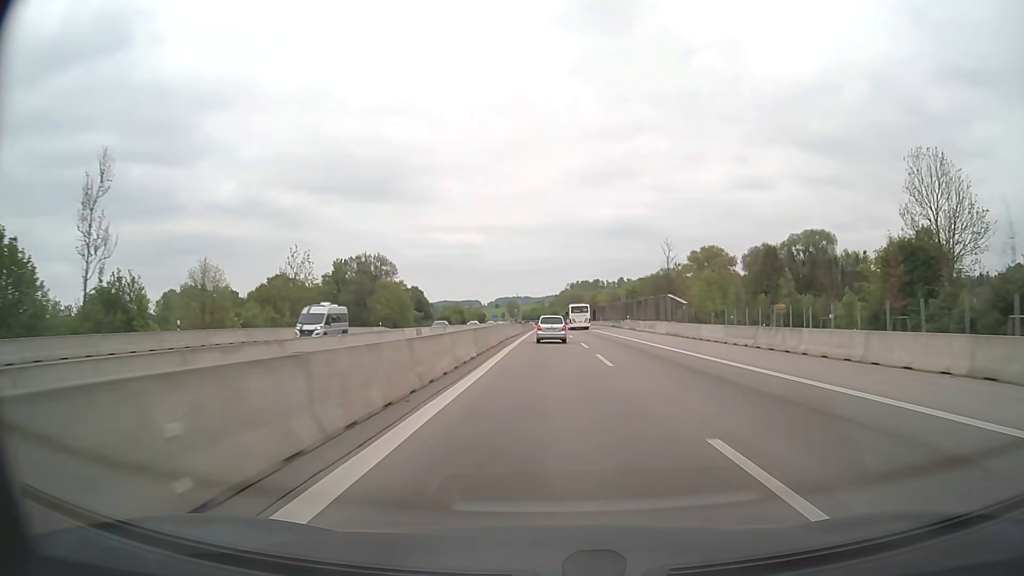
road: motorway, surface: asphalt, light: Day
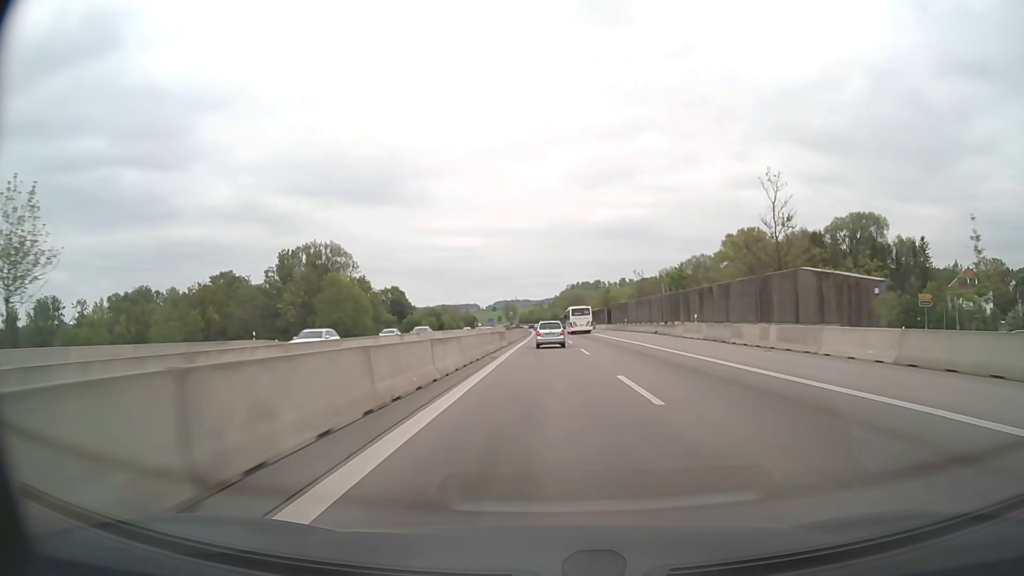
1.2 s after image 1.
(0.0, +38.7) m; 0°
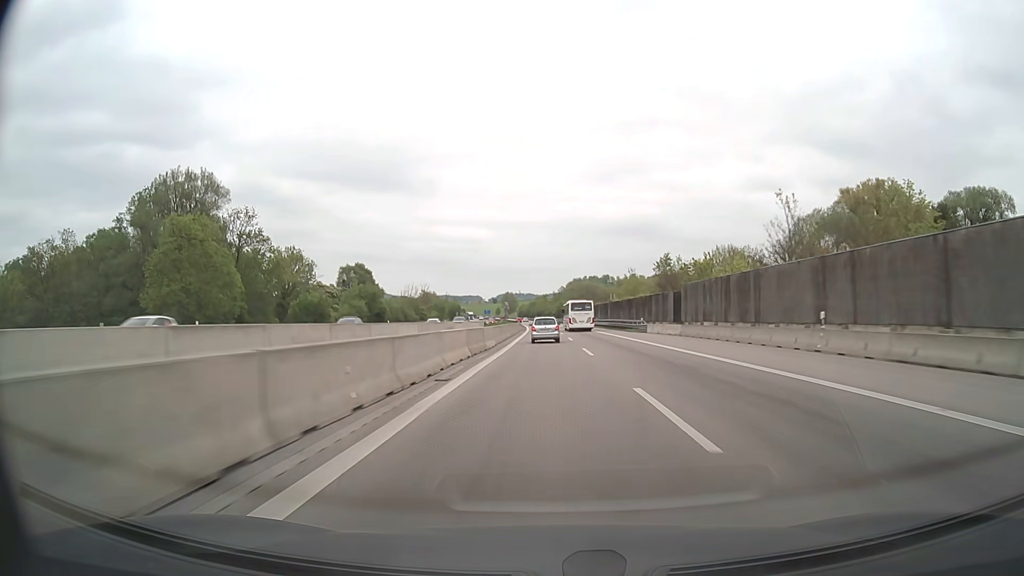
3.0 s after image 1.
(-0.1, +58.4) m; 0°
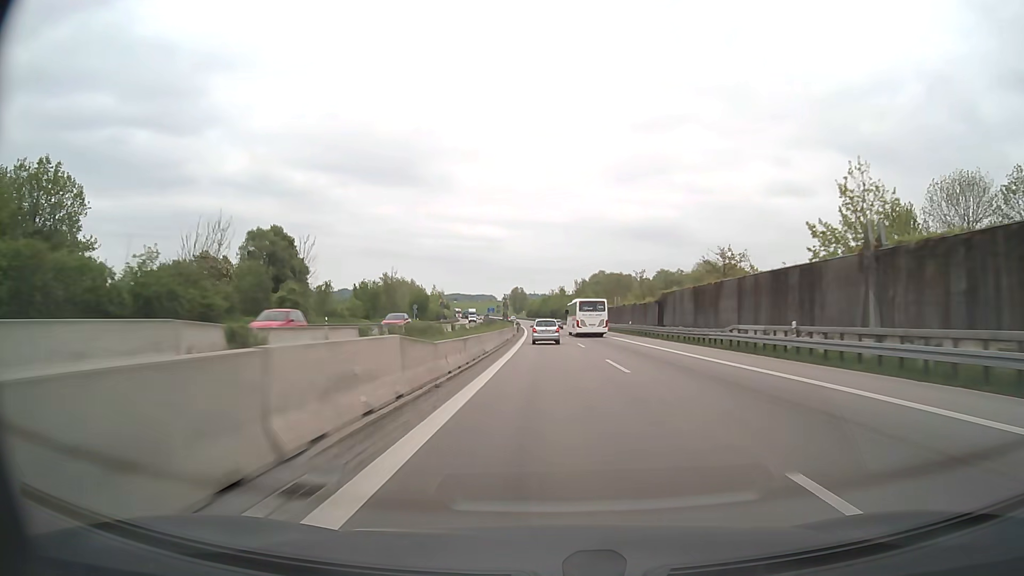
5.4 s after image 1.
(-0.9, +79.3) m; -1°
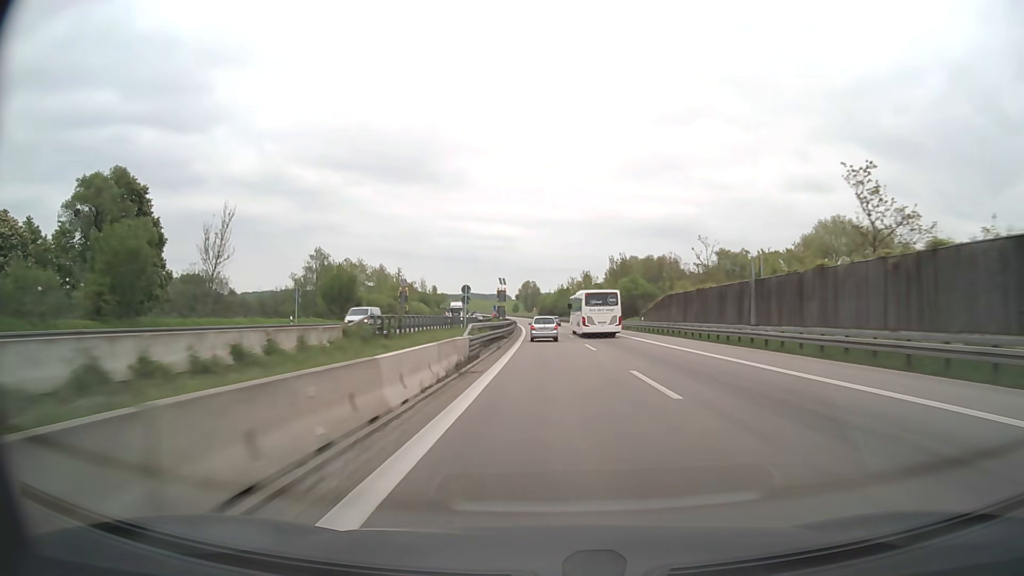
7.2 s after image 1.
(-0.5, +60.3) m; -1°
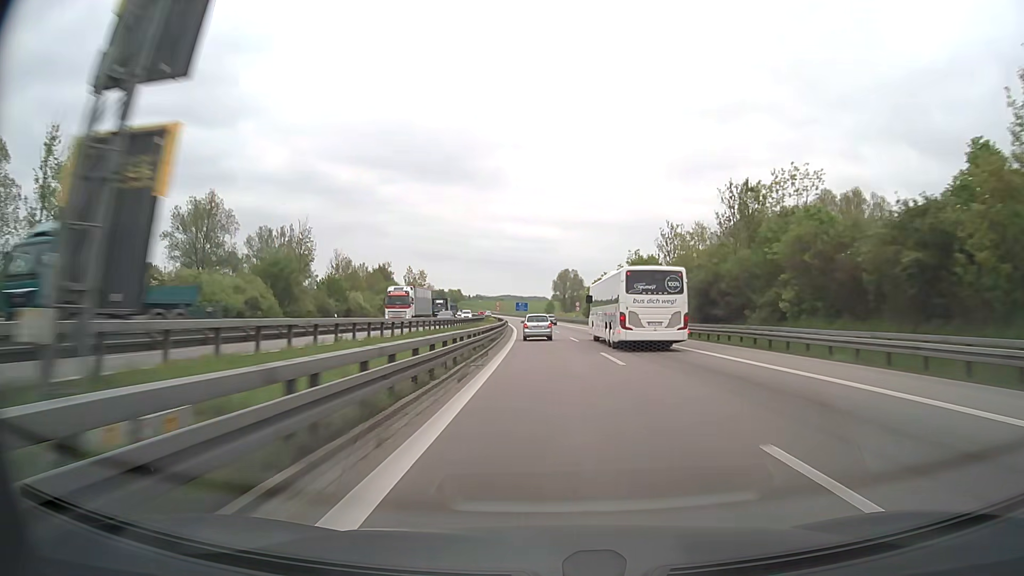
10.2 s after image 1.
(-2.5, +100.7) m; -3°
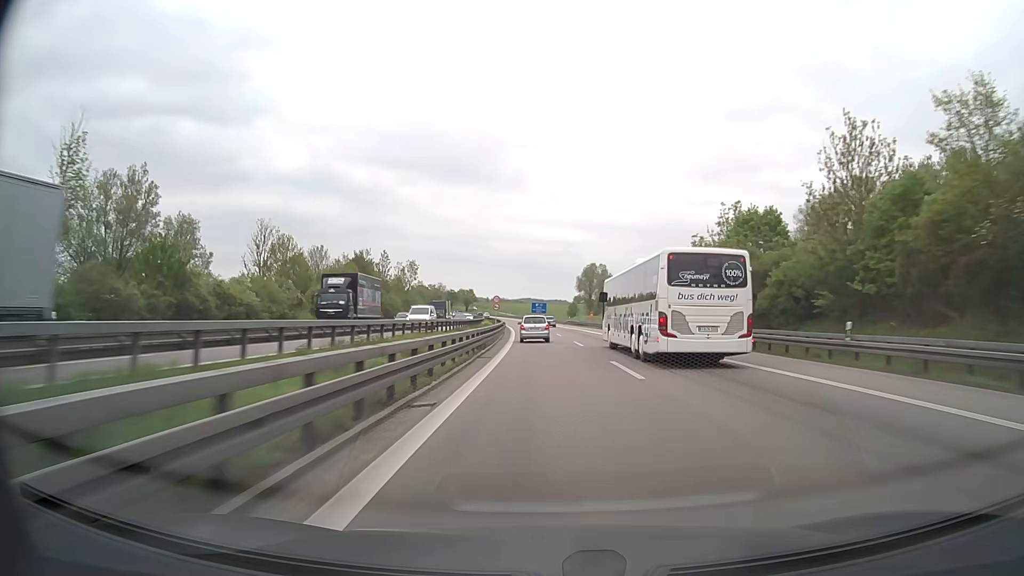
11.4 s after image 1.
(-0.6, +39.9) m; -2°
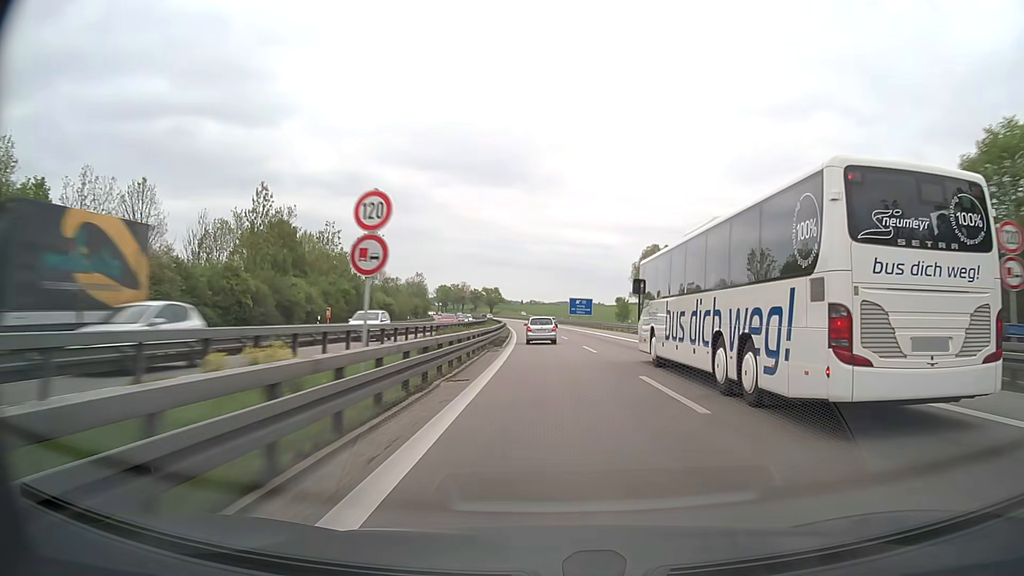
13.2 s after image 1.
(-1.5, +59.2) m; -3°
(0, +10) (0, +20) (0, +30) (-1, +40) (-1, +50) (-2, +60) (-2, +70) (-3, +80) (-4, +90) (-5, +100) m
